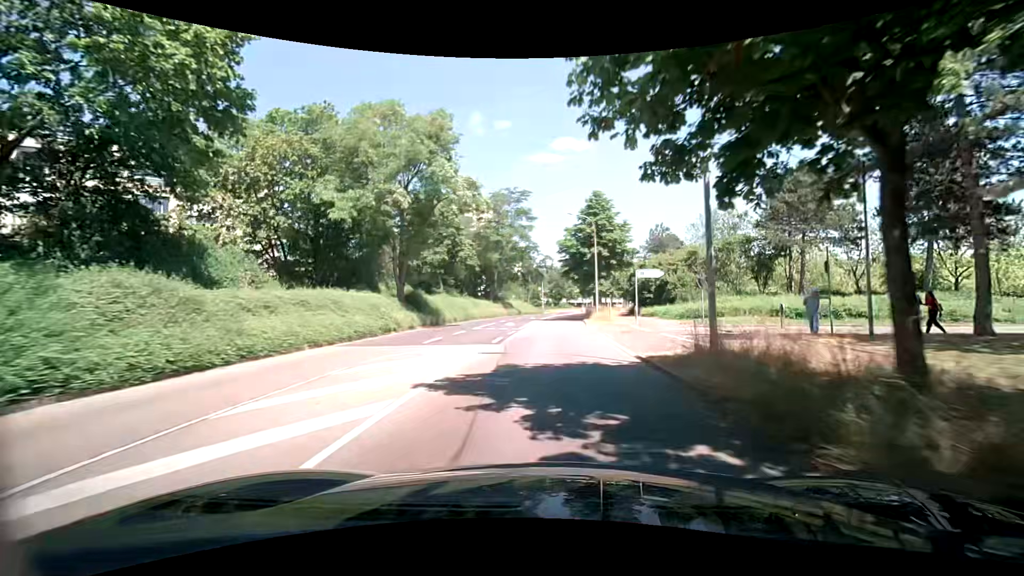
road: tertiary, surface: asphalt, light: Day
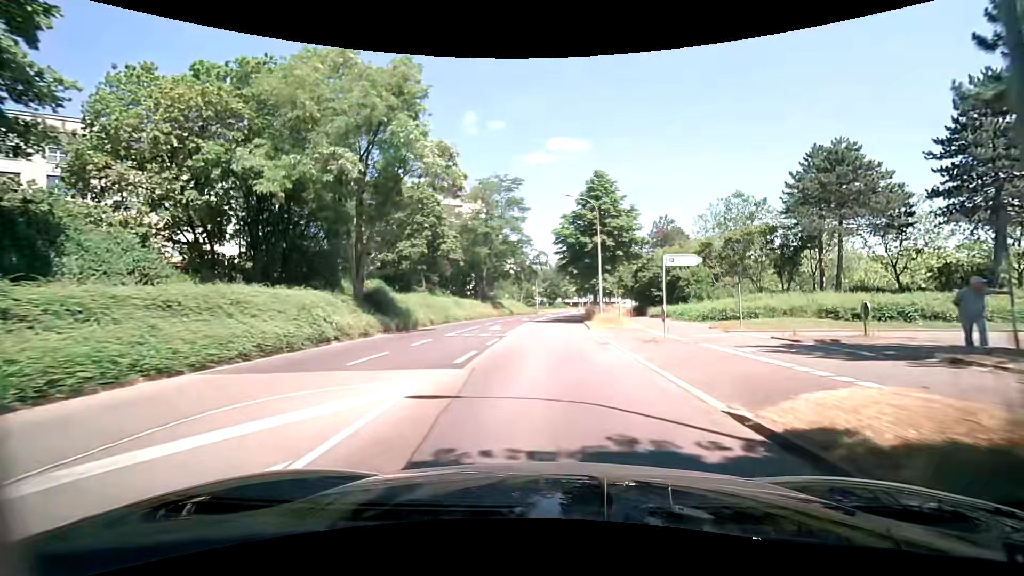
(+0.1, +6.9) m; +1°
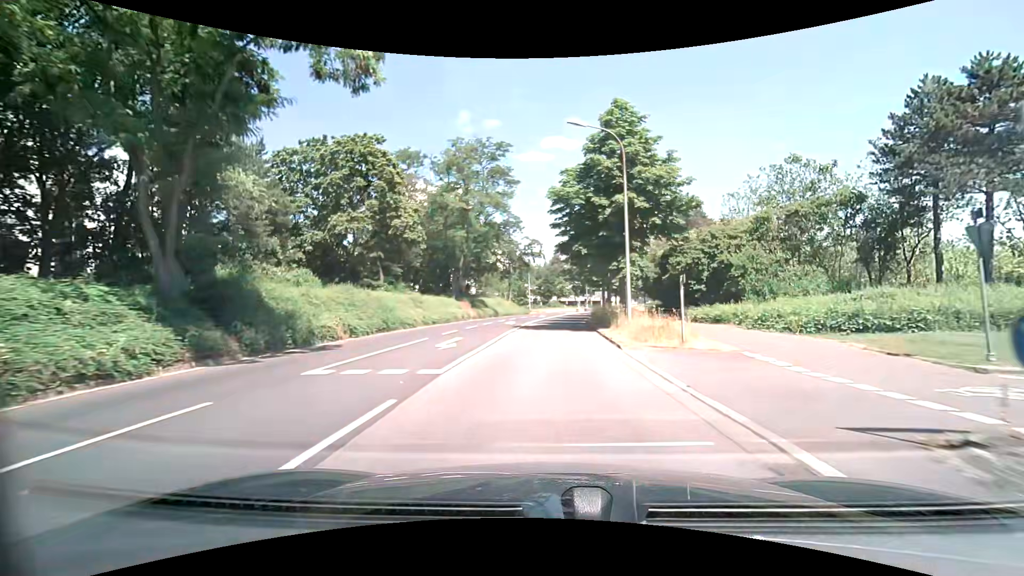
(+0.2, +13.8) m; +1°
(0, +10) (0, +20) (+1, +30) (+1, +40) (+2, +50) (+3, +60) (+5, +70) (+7, +79) (+10, +89) (+13, +99) m
